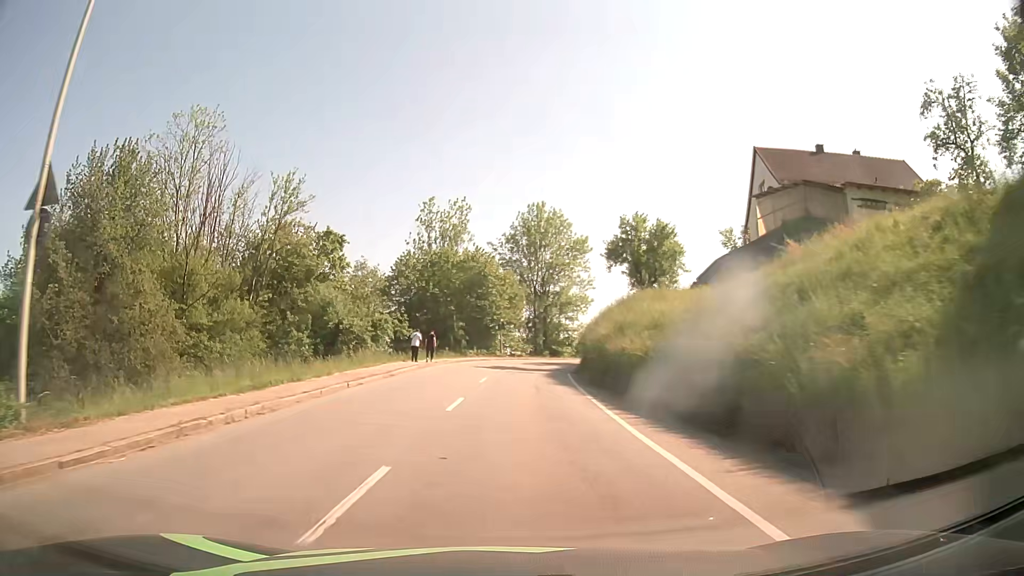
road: secondary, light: Day
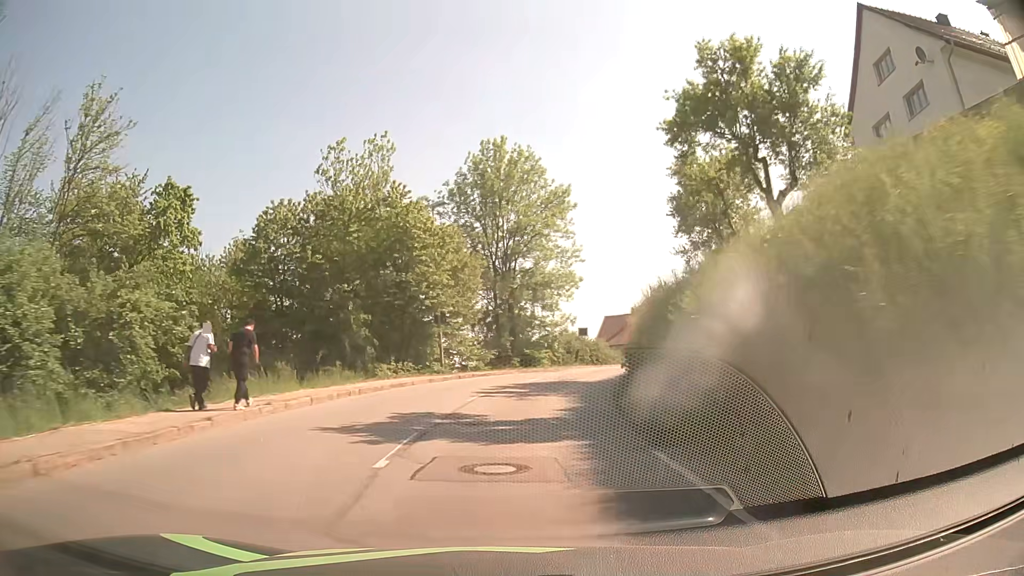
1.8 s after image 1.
(+0.4, +24.0) m; +3°
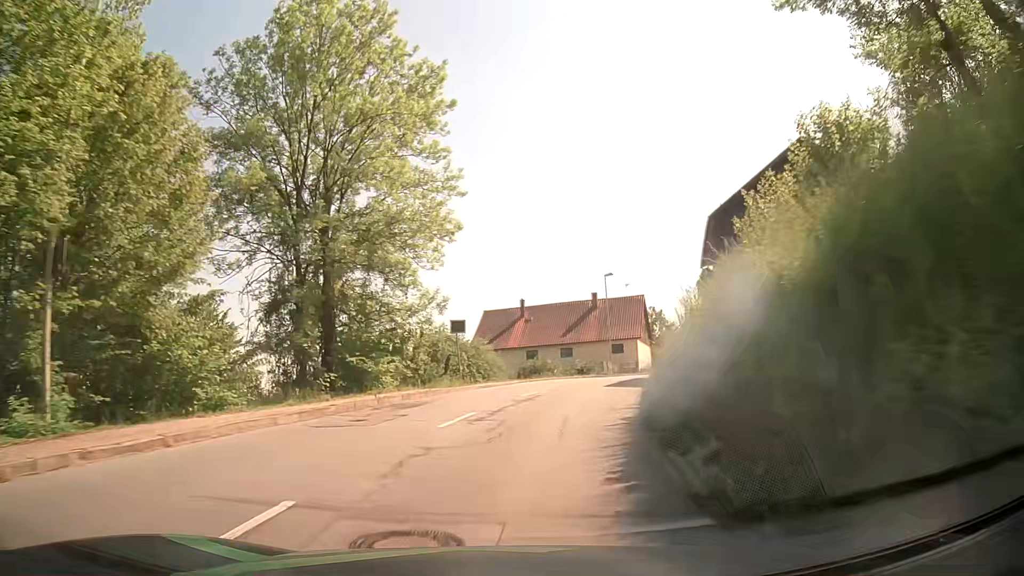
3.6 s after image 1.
(+1.8, +22.0) m; +11°
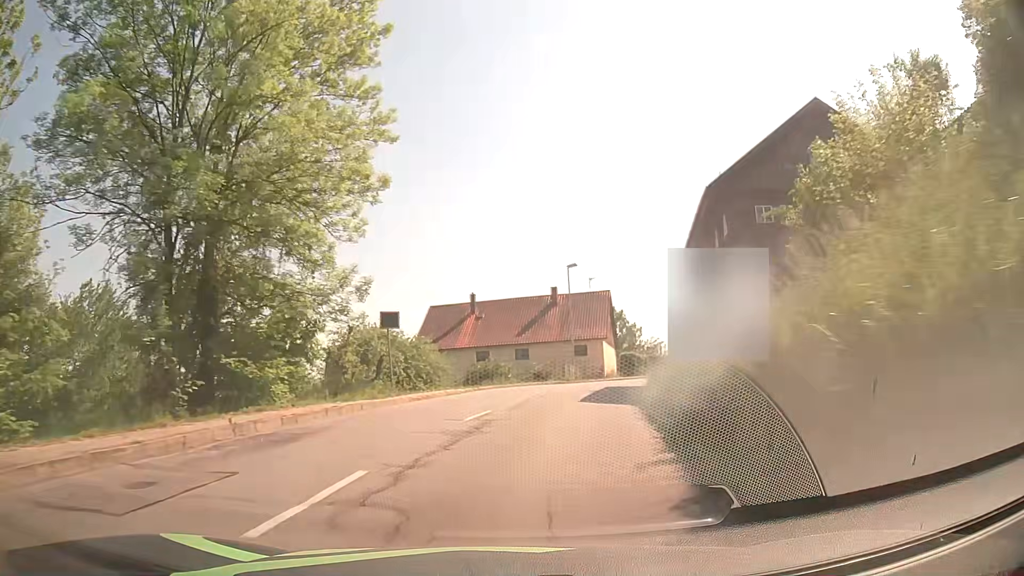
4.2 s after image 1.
(+0.2, +7.1) m; +4°
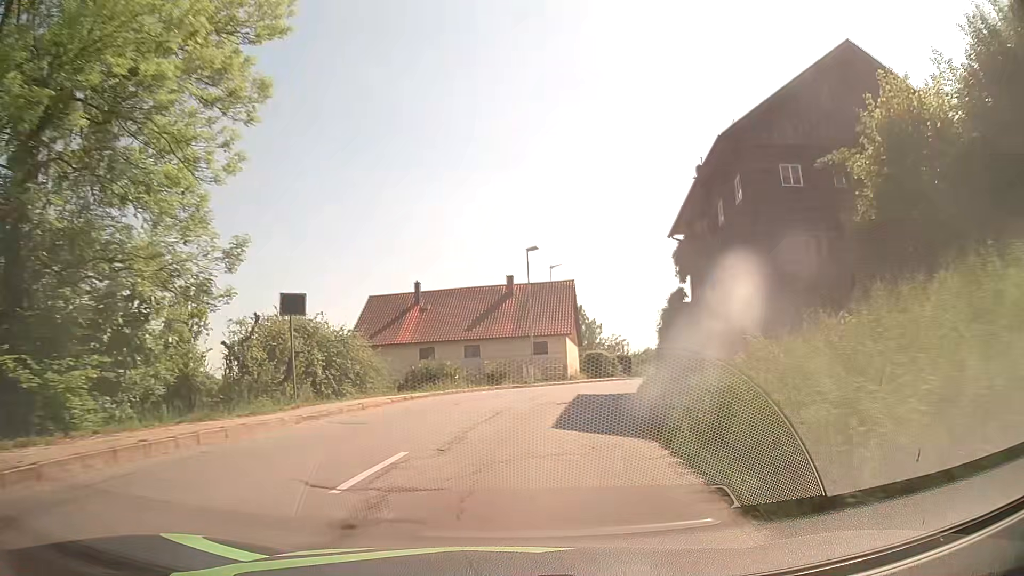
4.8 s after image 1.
(+0.2, +7.2) m; +4°
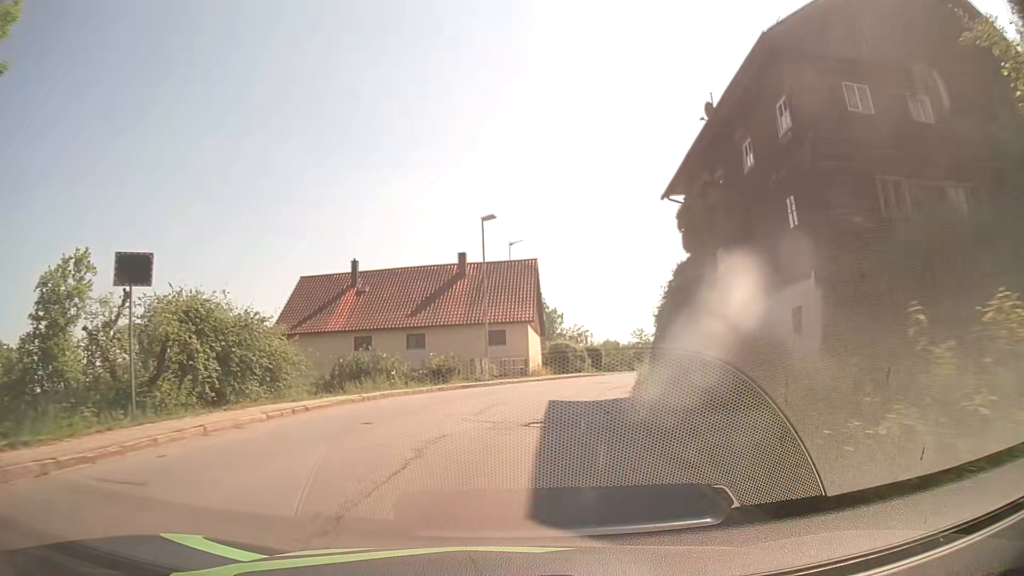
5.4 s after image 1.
(+0.2, +7.3) m; +4°
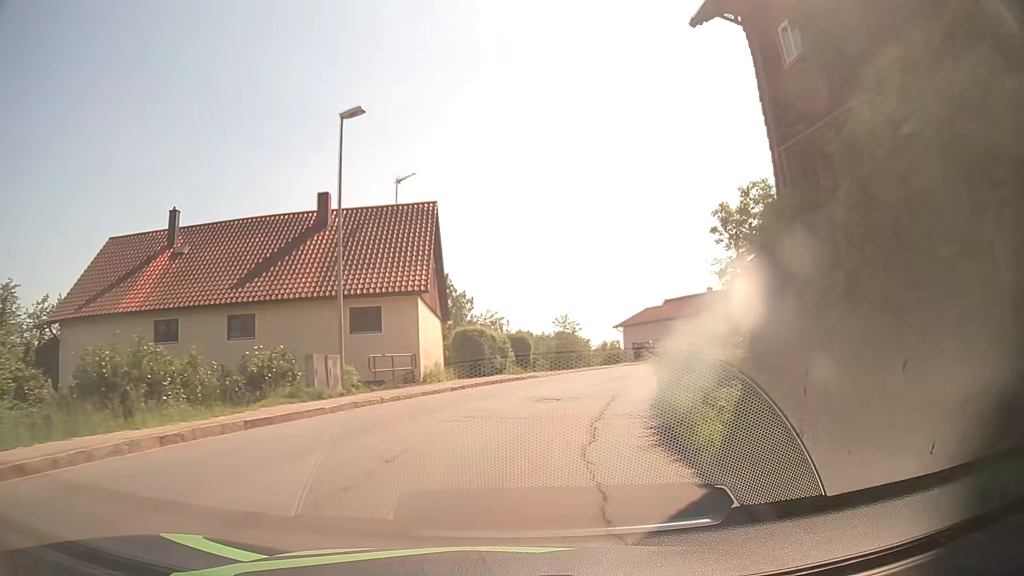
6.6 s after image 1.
(+0.9, +14.8) m; +8°
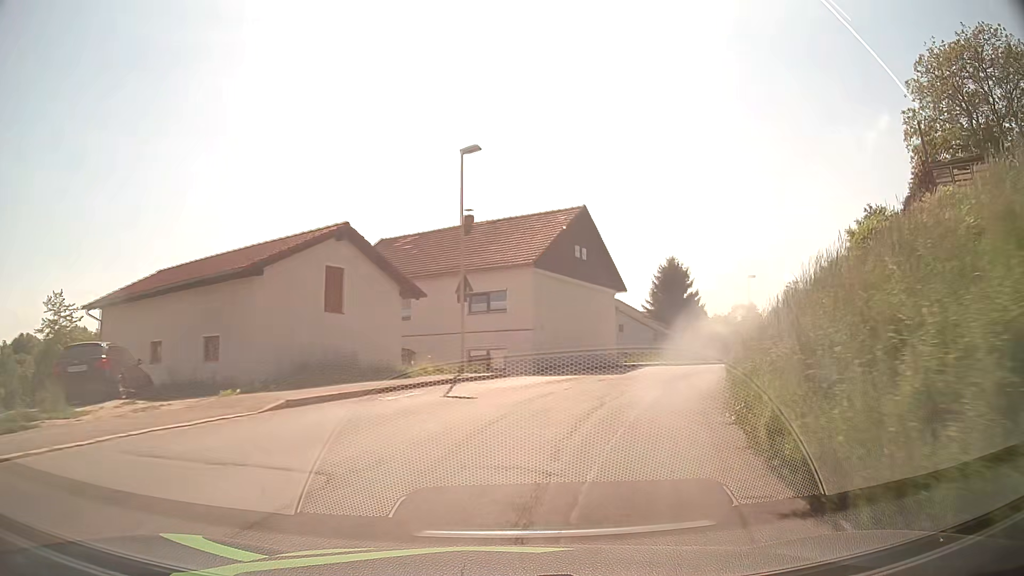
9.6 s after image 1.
(+9.4, +34.8) m; +35°
